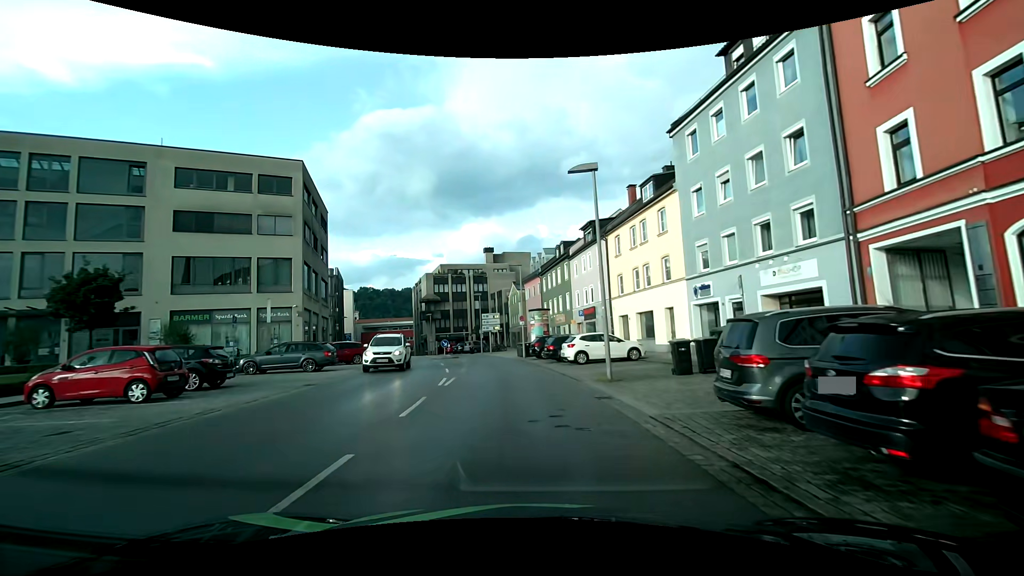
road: tertiary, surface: asphalt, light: Day
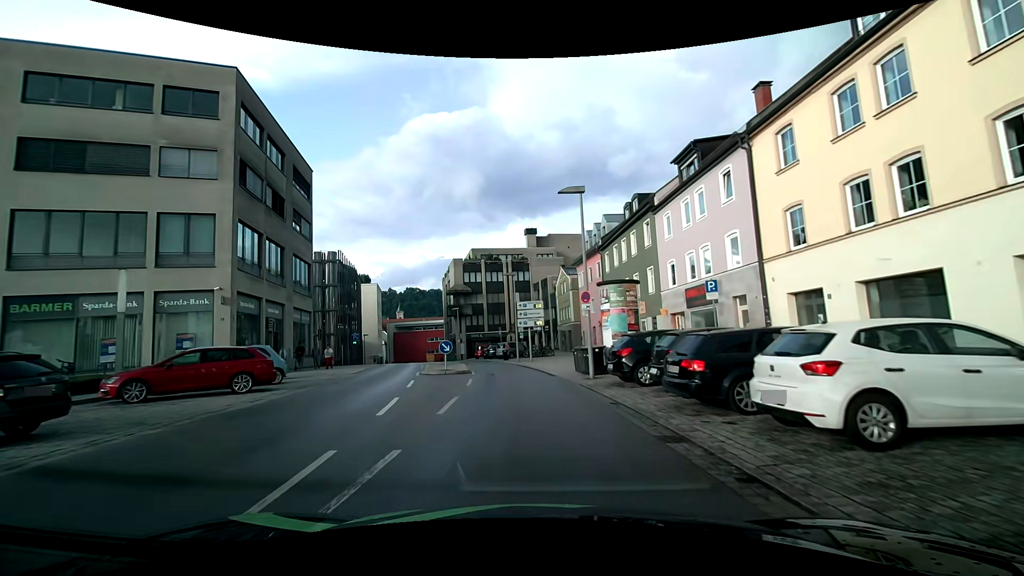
(-0.7, +17.5) m; -5°
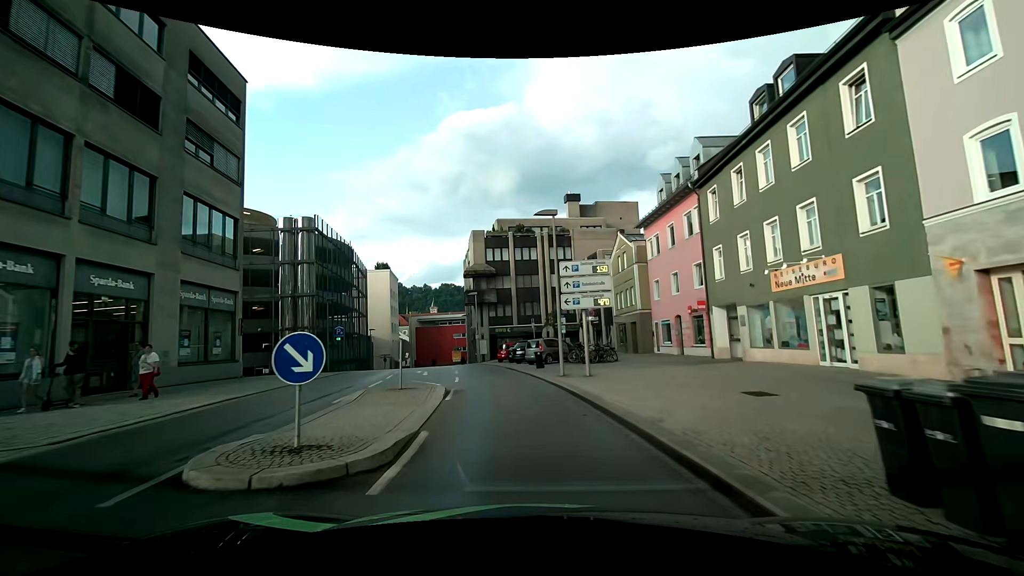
(-0.8, +17.0) m; -4°
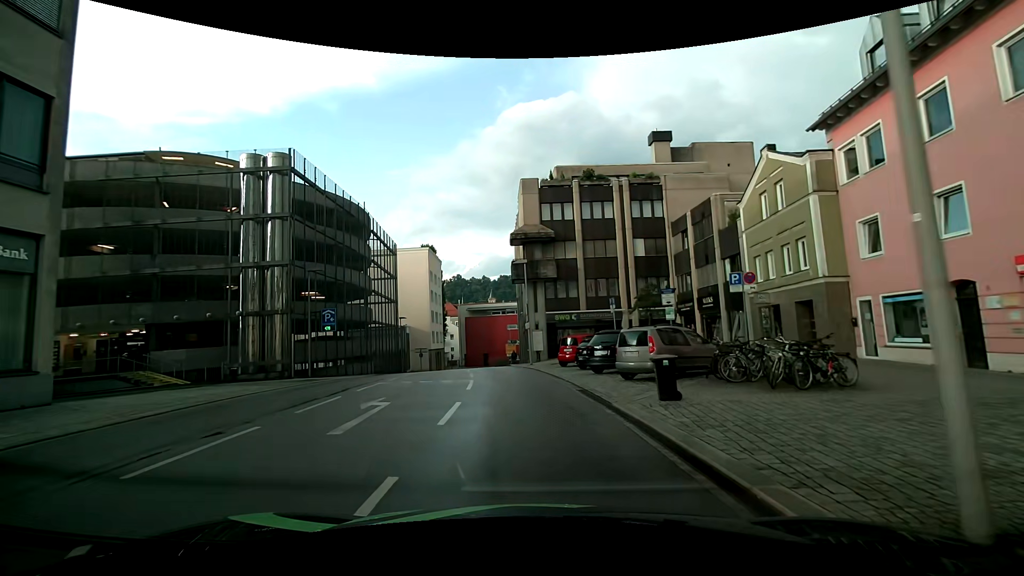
(-1.0, +15.9) m; -7°
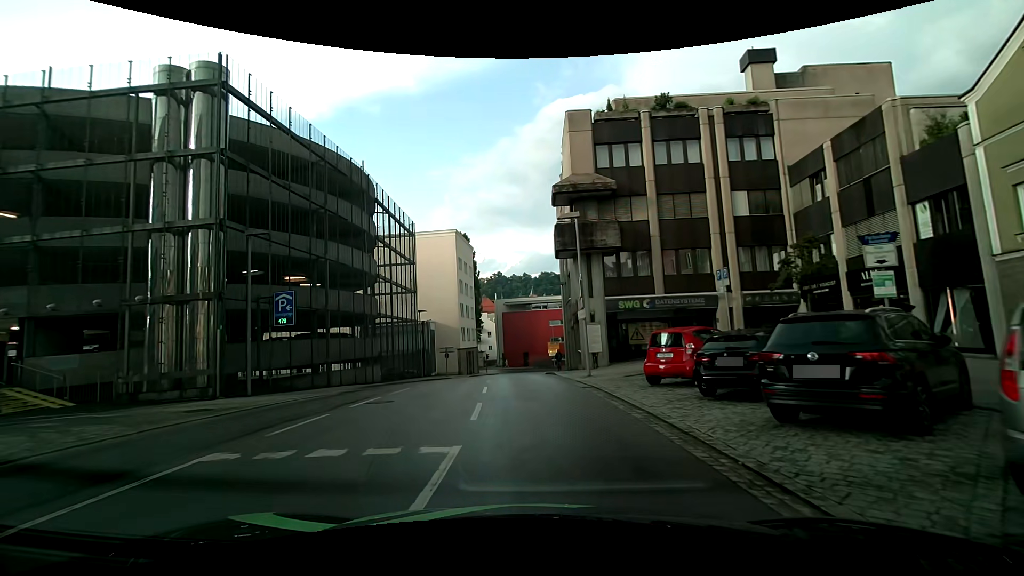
(-0.3, +11.5) m; -3°
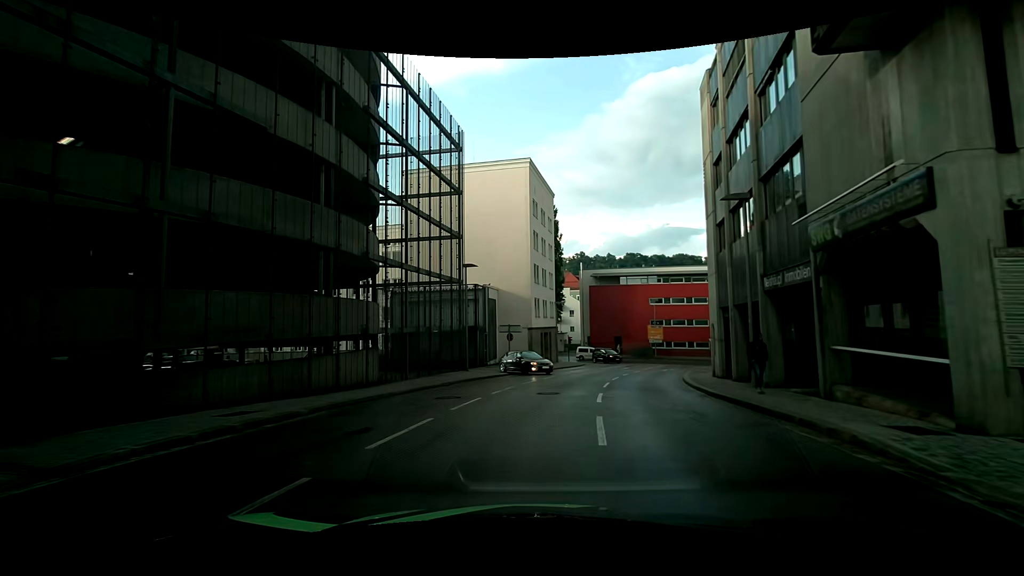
(-2.1, +19.4) m; -11°
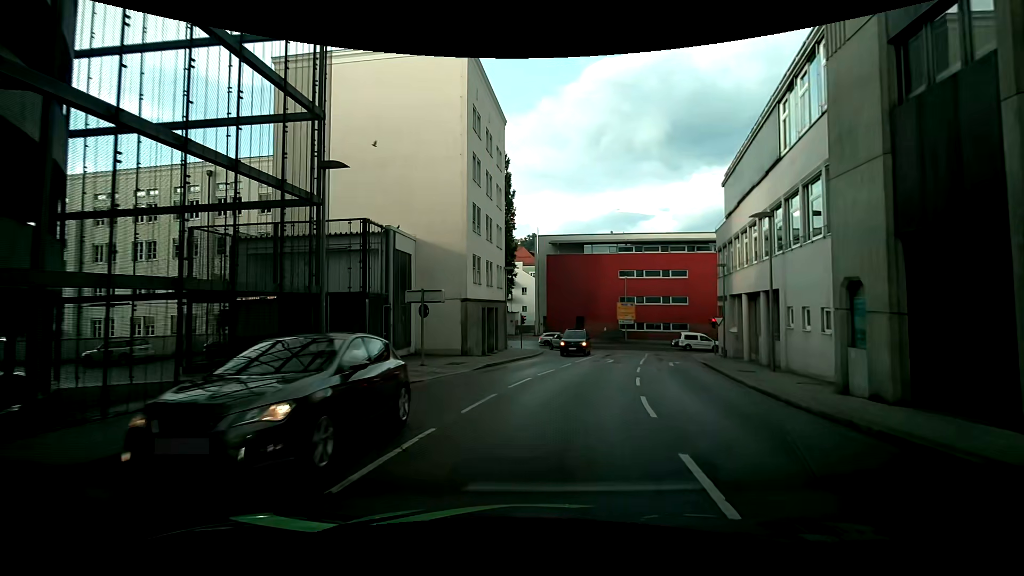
(+1.0, +15.3) m; +11°
